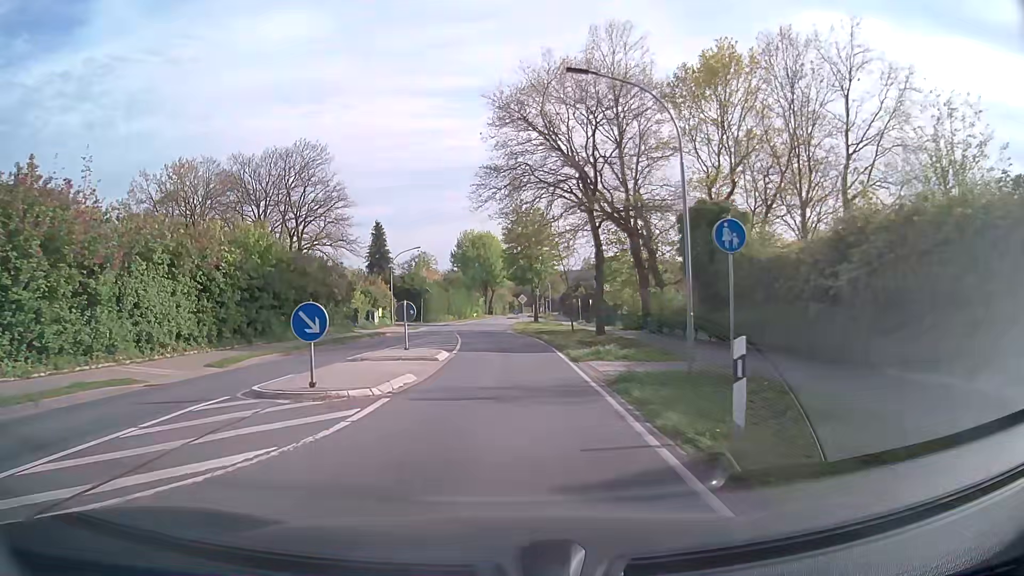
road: secondary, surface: asphalt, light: Day
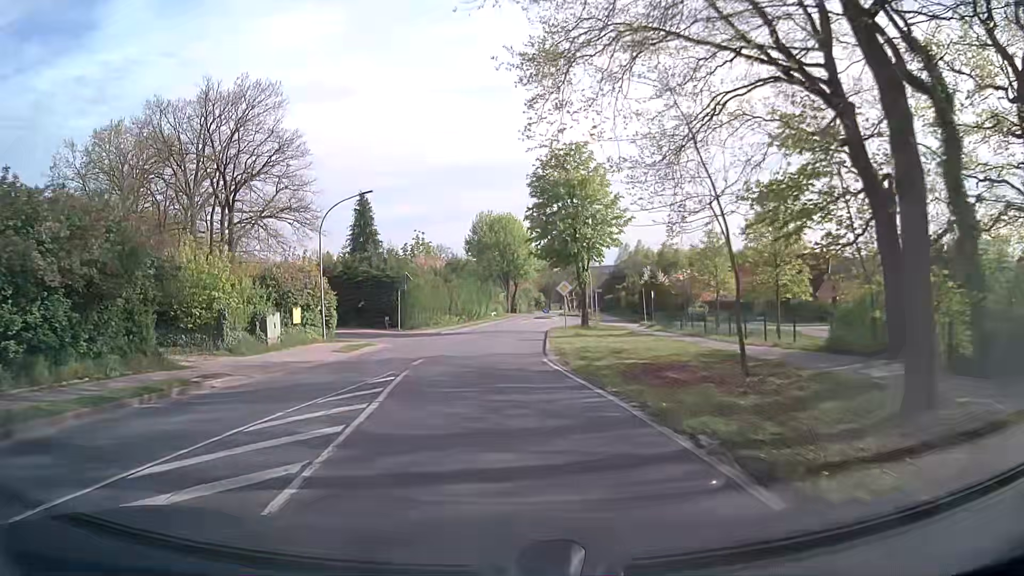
(0.0, +25.1) m; -2°
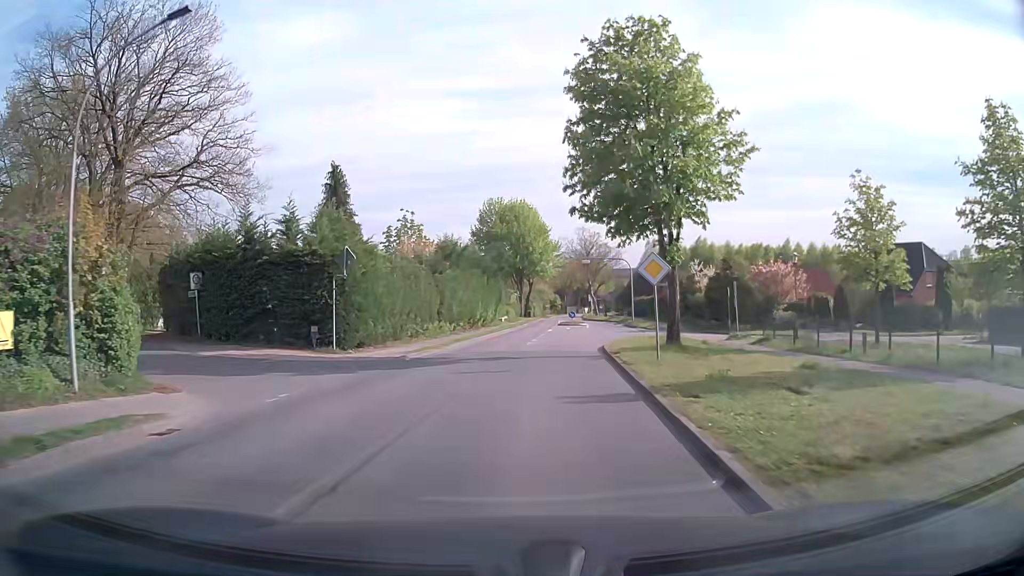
(-0.2, +18.3) m; -1°
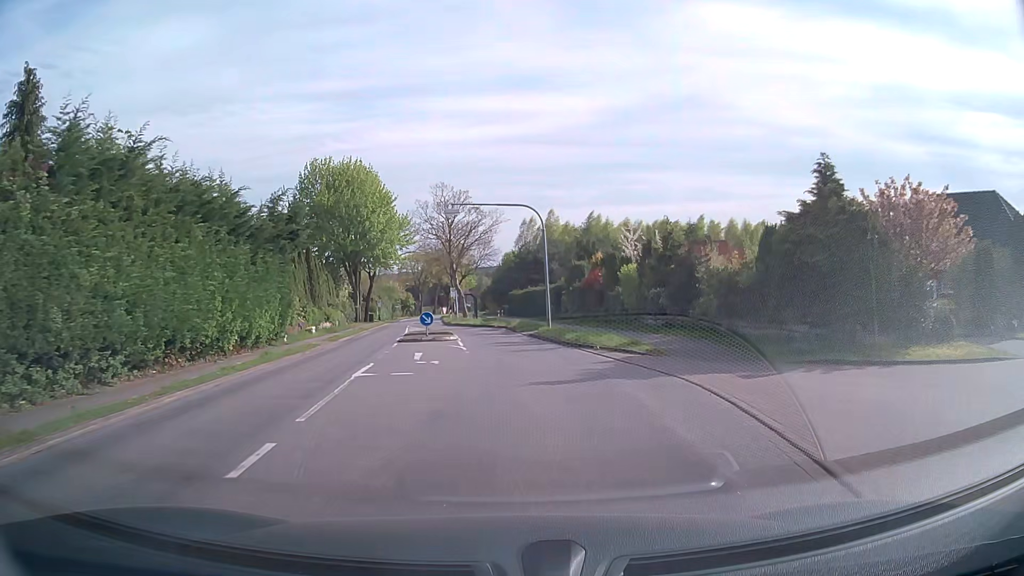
(+2.7, +29.3) m; +12°
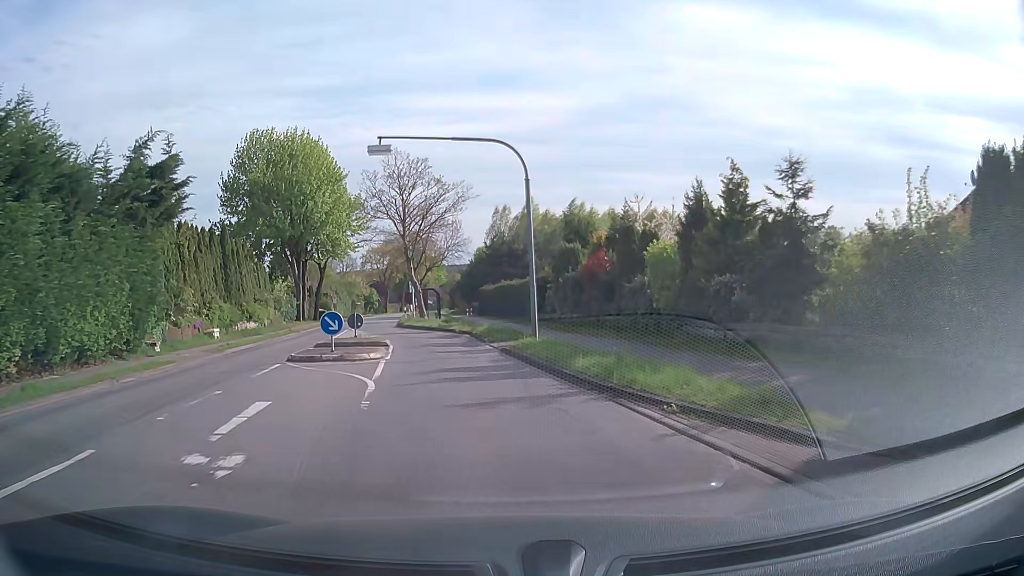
(+0.3, +11.5) m; +3°
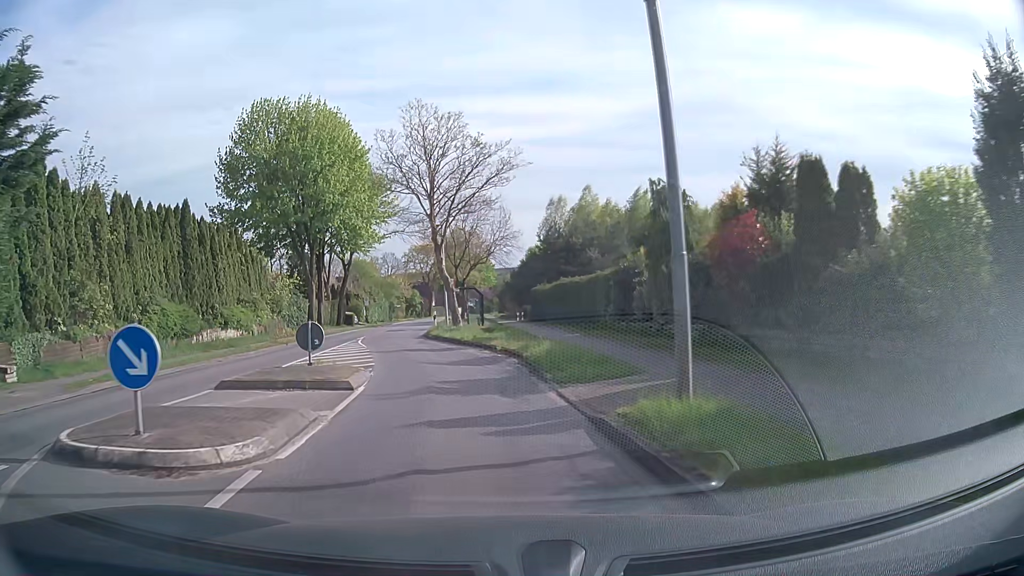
(-0.4, +11.4) m; -4°
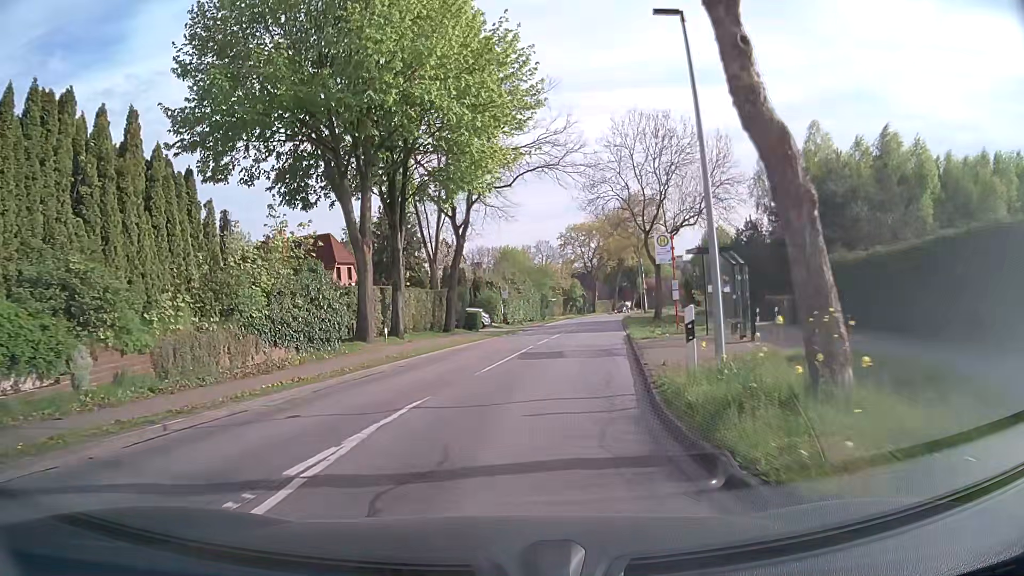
(-3.8, +27.0) m; -14°
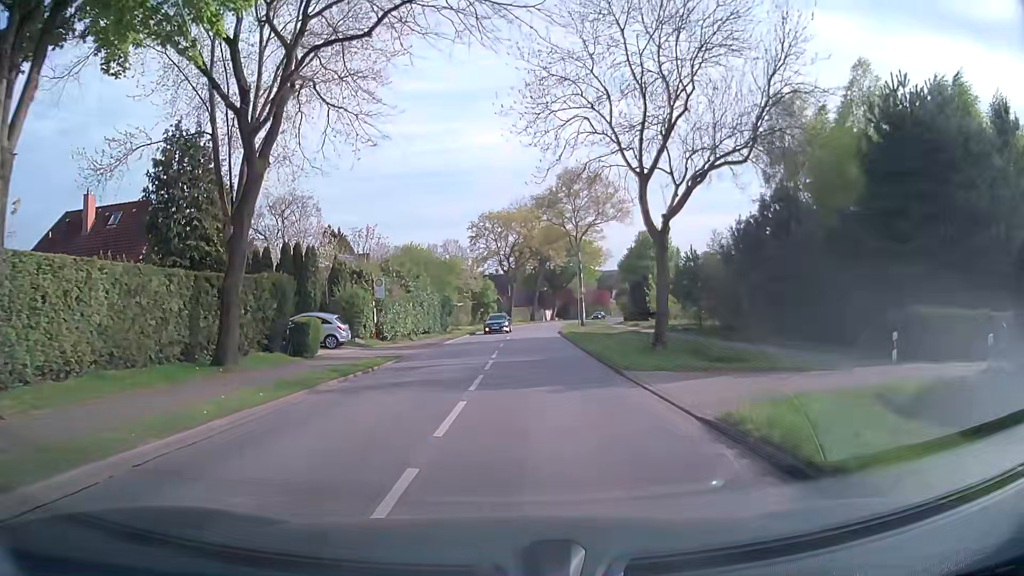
(+1.6, +20.8) m; +8°
(0, +10) (+1, +20) (+1, +30) (+2, +40) (+2, +50) (+3, +60) (+4, +70) (+6, +80) (+9, +89) (+11, +99) m
